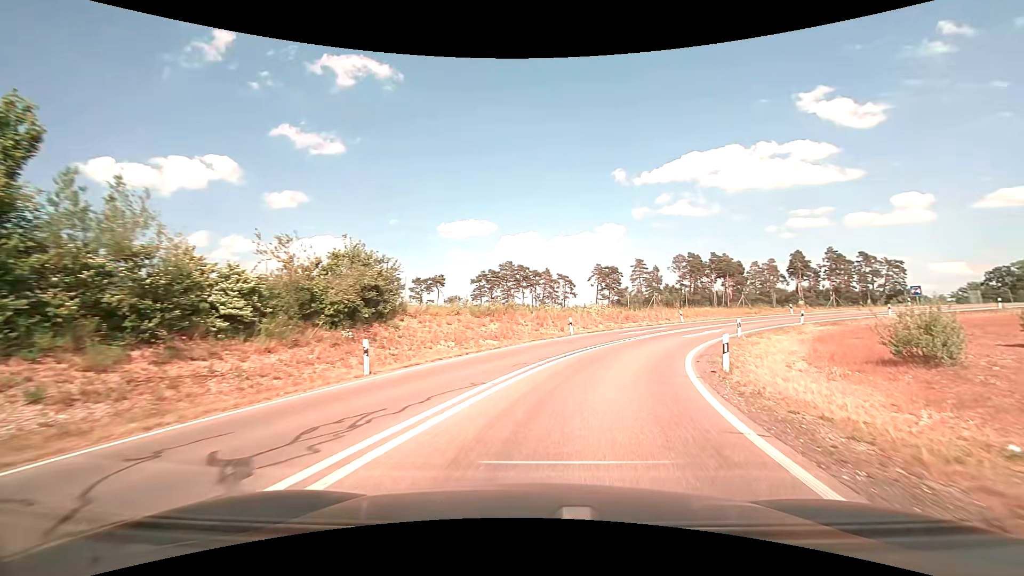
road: trunk_link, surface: asphalt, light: Day
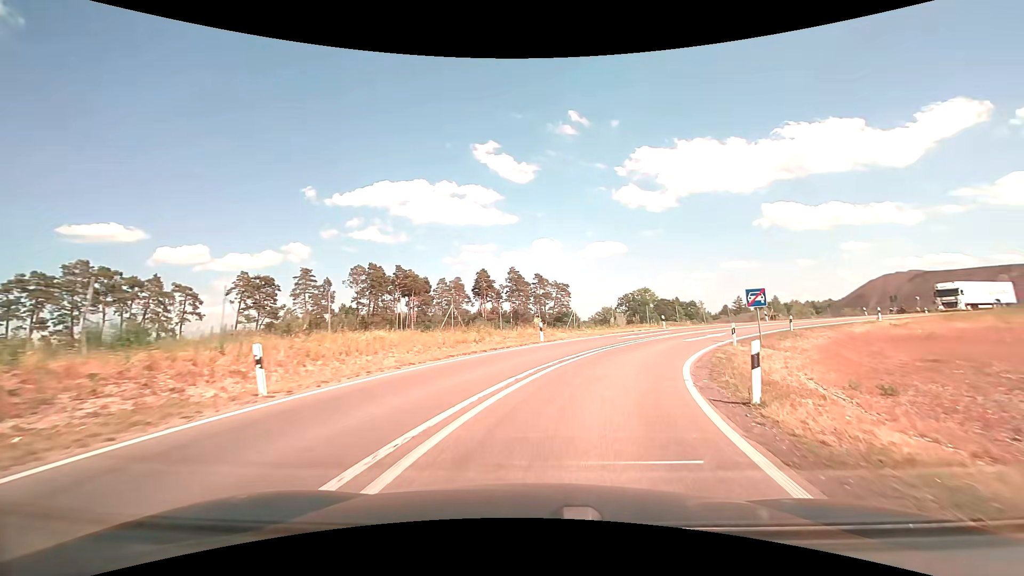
(+10.0, +31.4) m; +35°
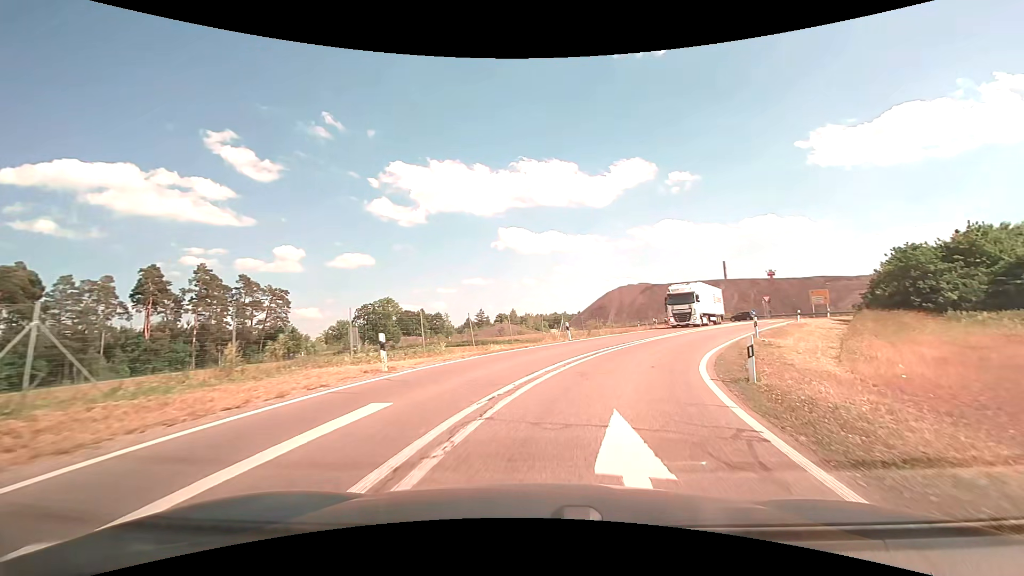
(+6.1, +25.2) m; +28°
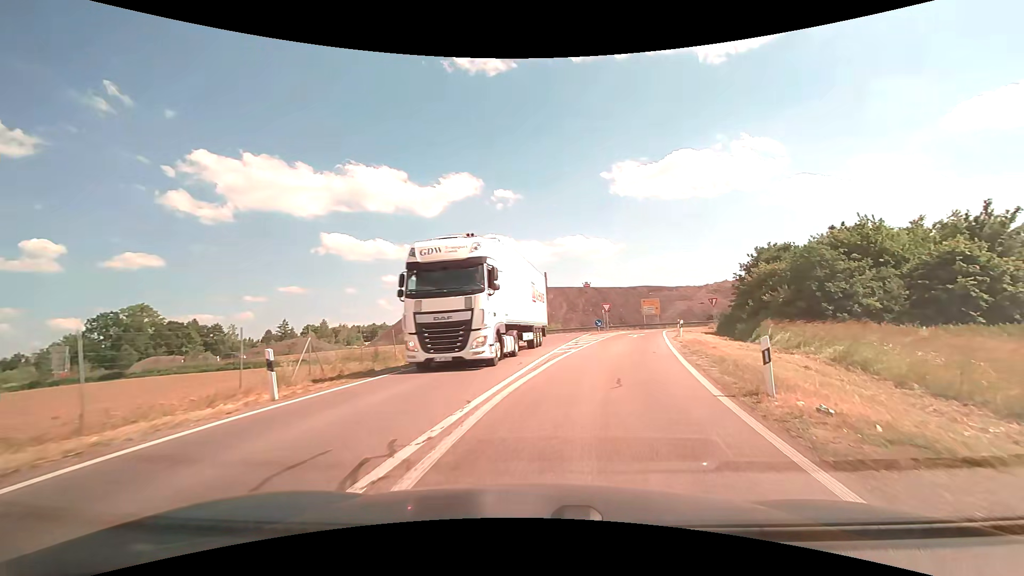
(+2.8, +16.7) m; +20°
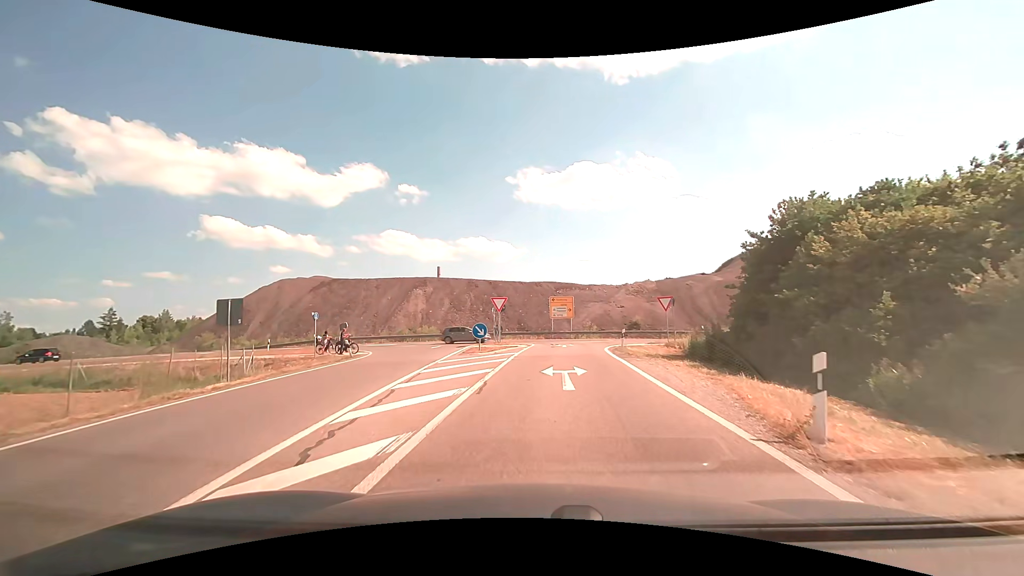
(+3.4, +22.8) m; +12°
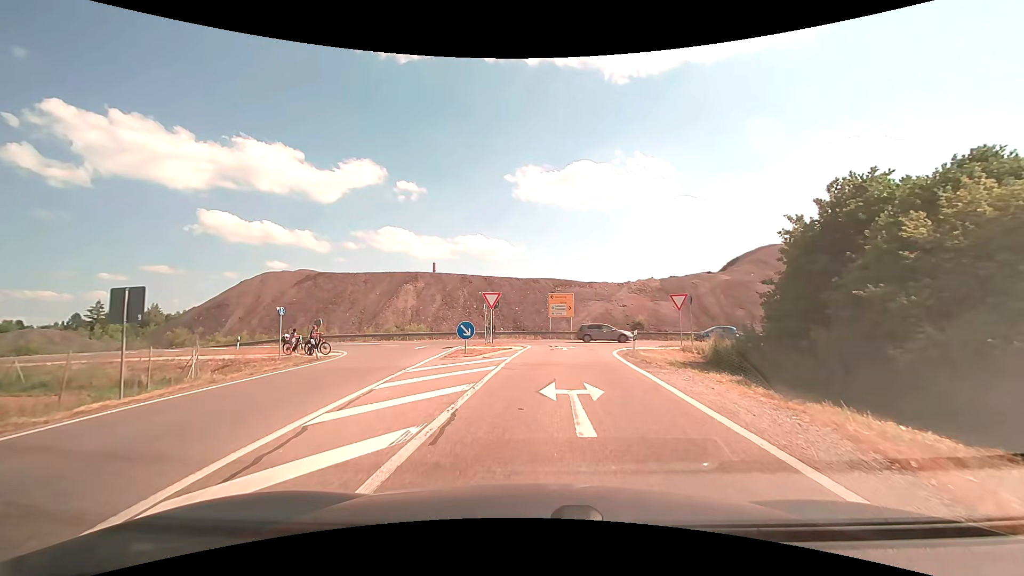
(0.0, +3.8) m; 0°
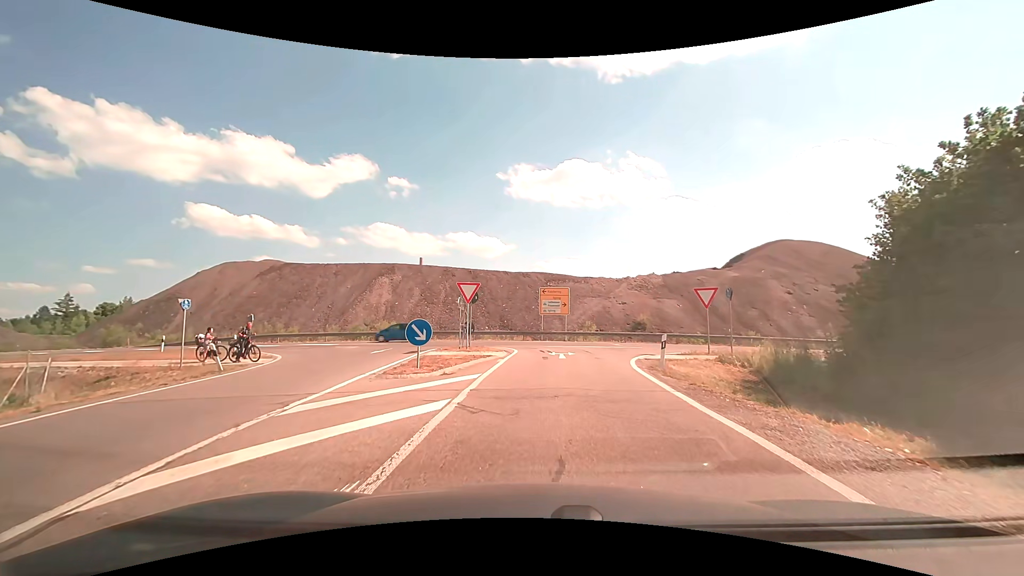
(+0.1, +6.5) m; +1°
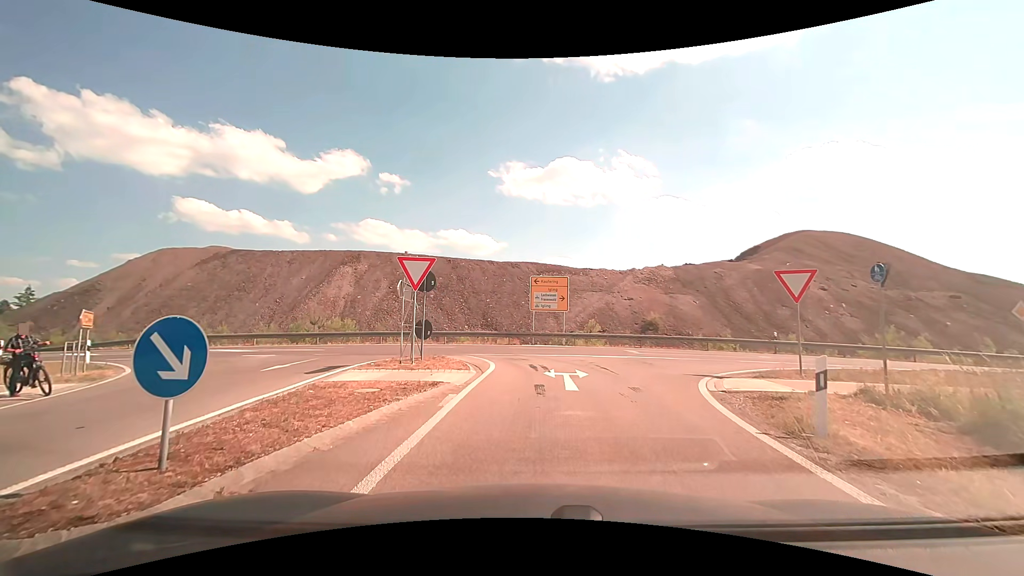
(+0.1, +8.8) m; +1°
(0, +10) (0, +20) (-6, +28) (-16, +30) (-26, +30) (-36, +30) (-46, +30) (-56, +30) (-66, +29) (-76, +29) m
